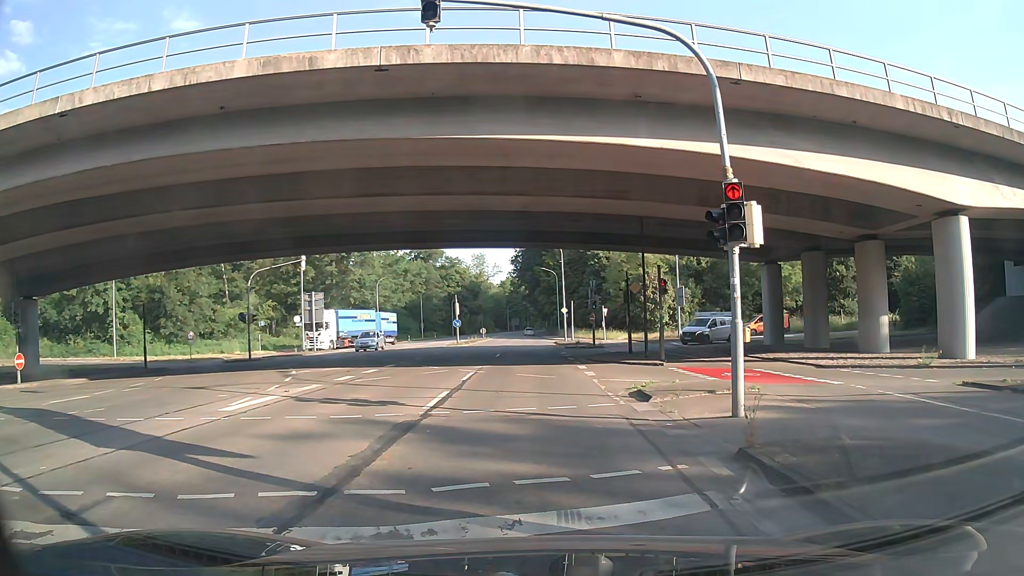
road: secondary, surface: asphalt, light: Day
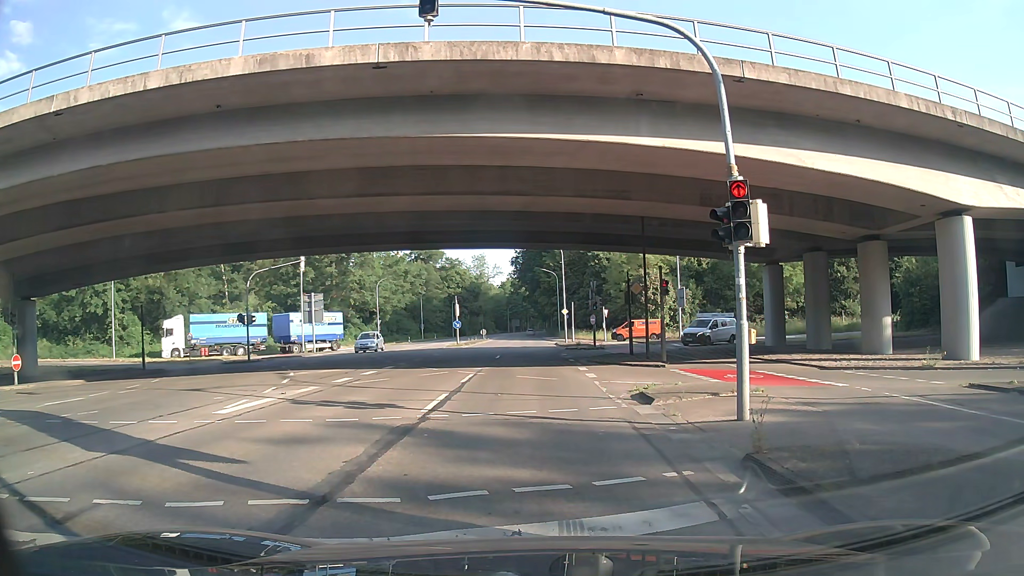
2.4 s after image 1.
(0.0, +0.3) m; 0°
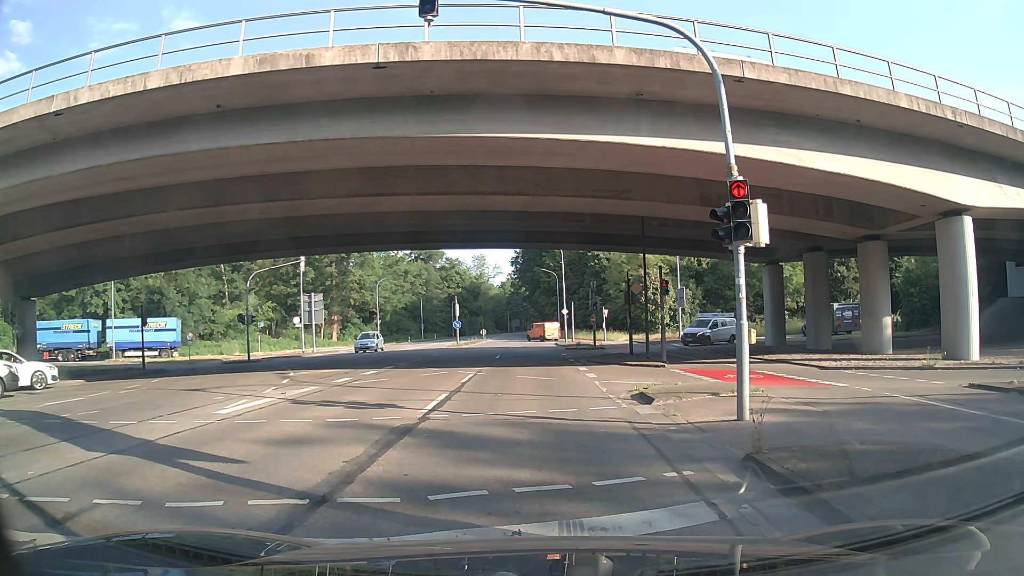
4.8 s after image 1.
(0.0, 0.0) m; 0°
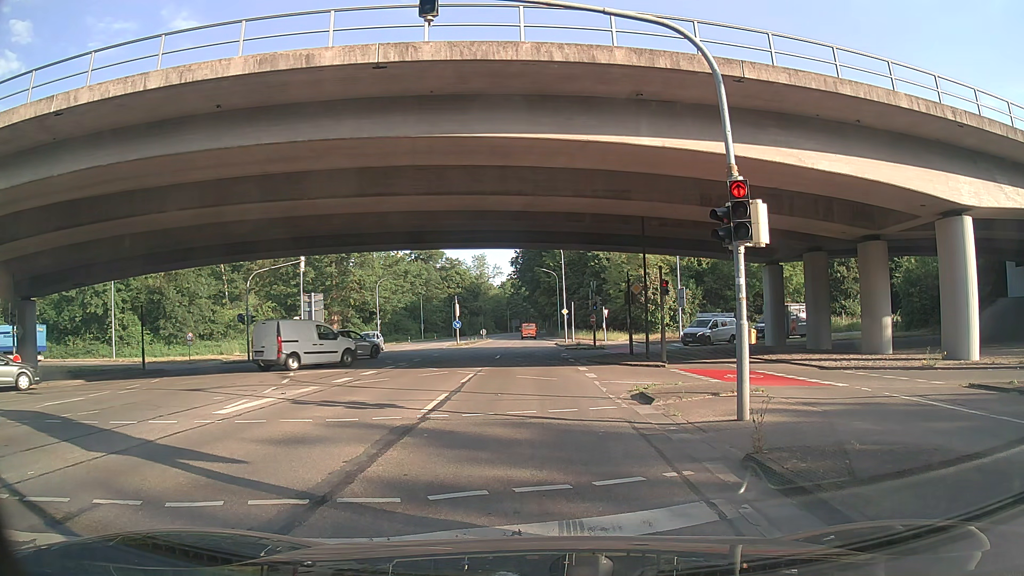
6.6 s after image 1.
(0.0, 0.0) m; 0°
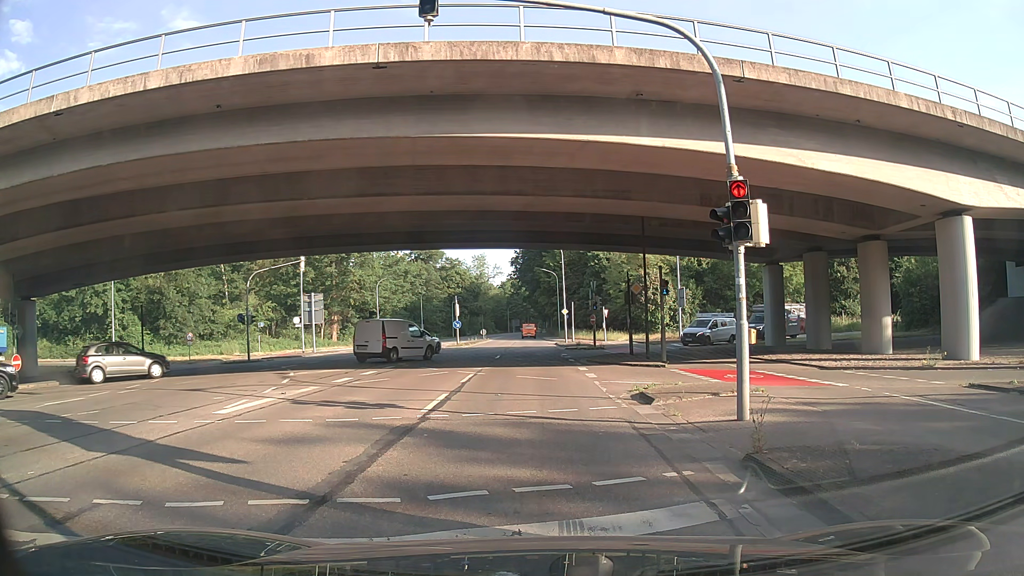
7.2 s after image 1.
(0.0, 0.0) m; 0°
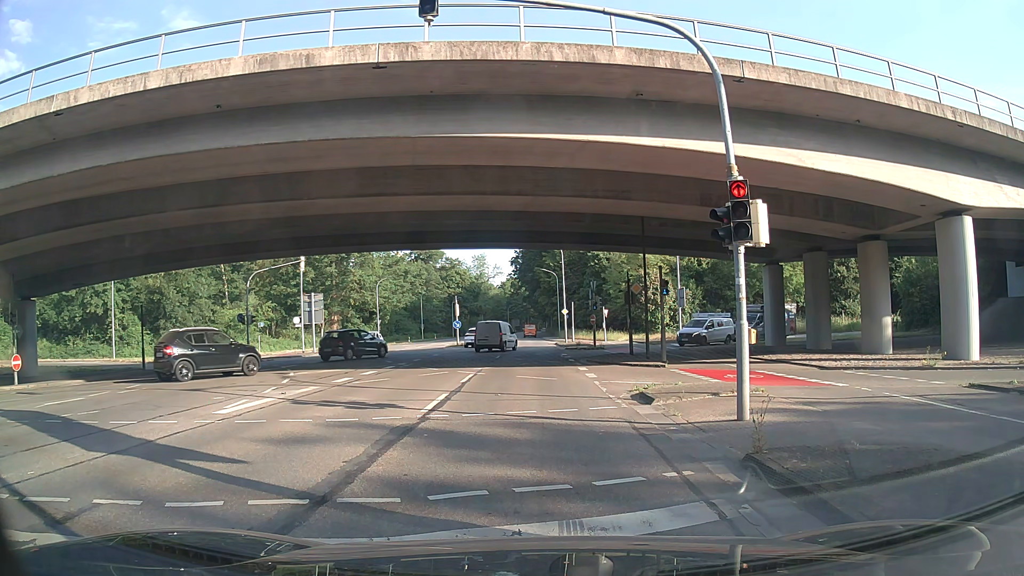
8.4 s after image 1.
(0.0, 0.0) m; 0°
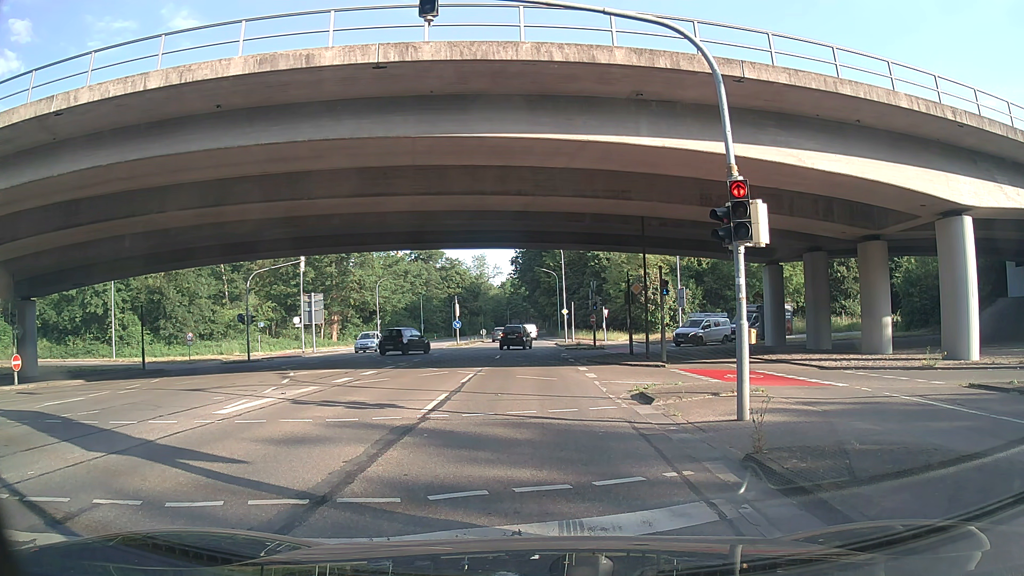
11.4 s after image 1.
(0.0, 0.0) m; 0°
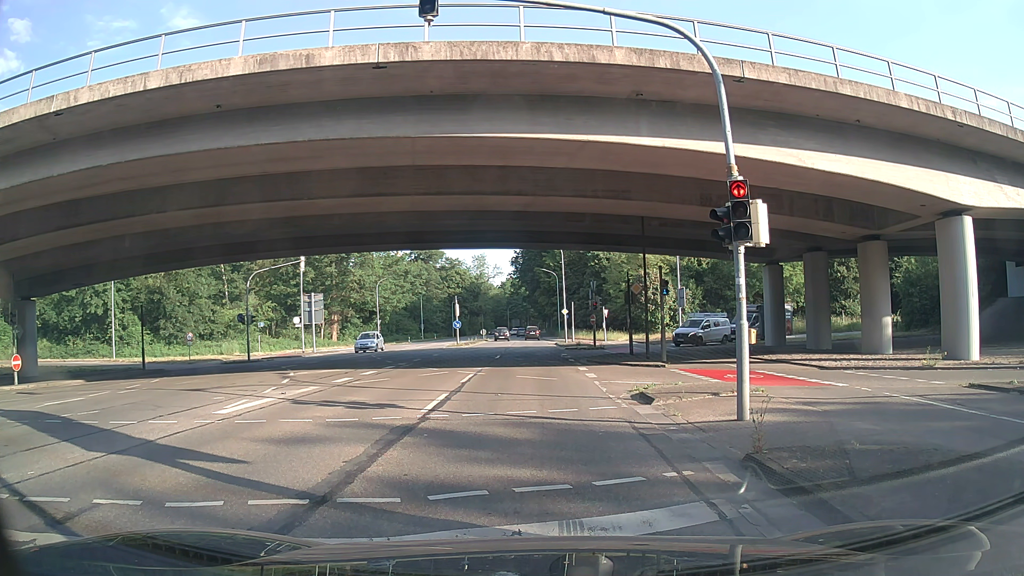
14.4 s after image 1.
(0.0, 0.0) m; 0°
(0, +10) (+1, +20) (+1, +30) (+1, +40) (+1, +50) (+1, +60) (+2, +70) (+2, +80) (+3, +90) (+3, +100) m
